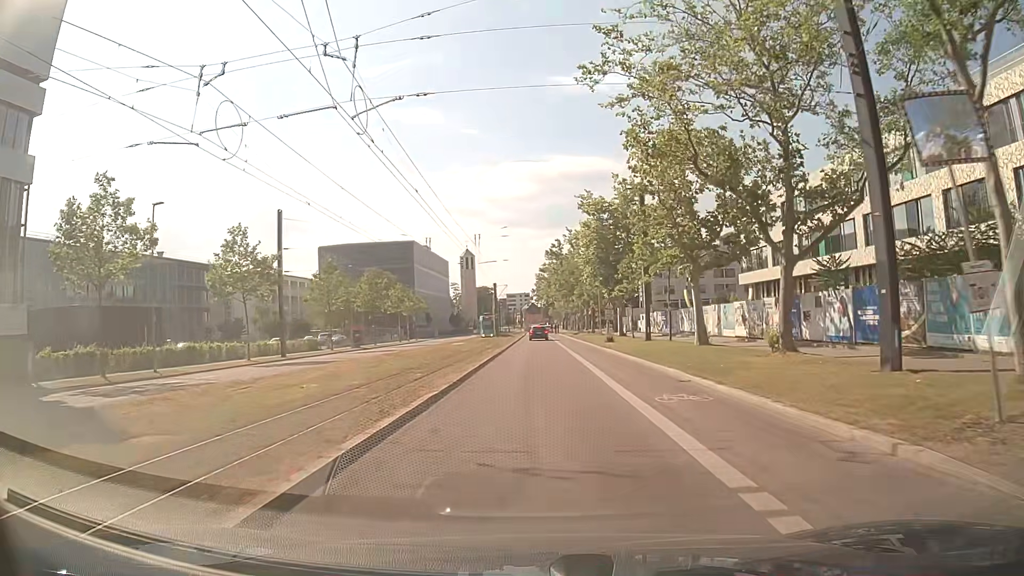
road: secondary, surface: asphalt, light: Day
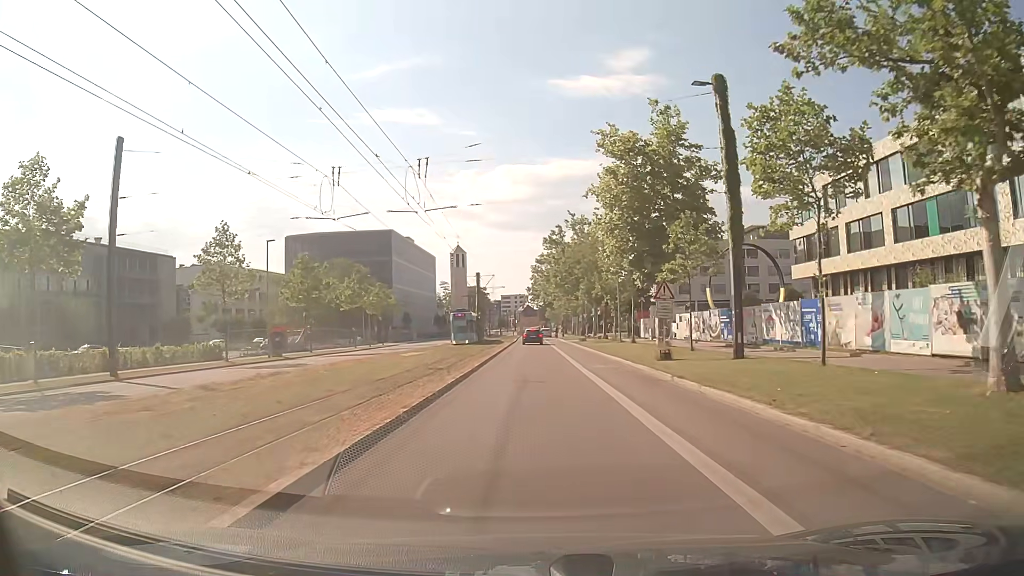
(0.0, +20.6) m; 0°
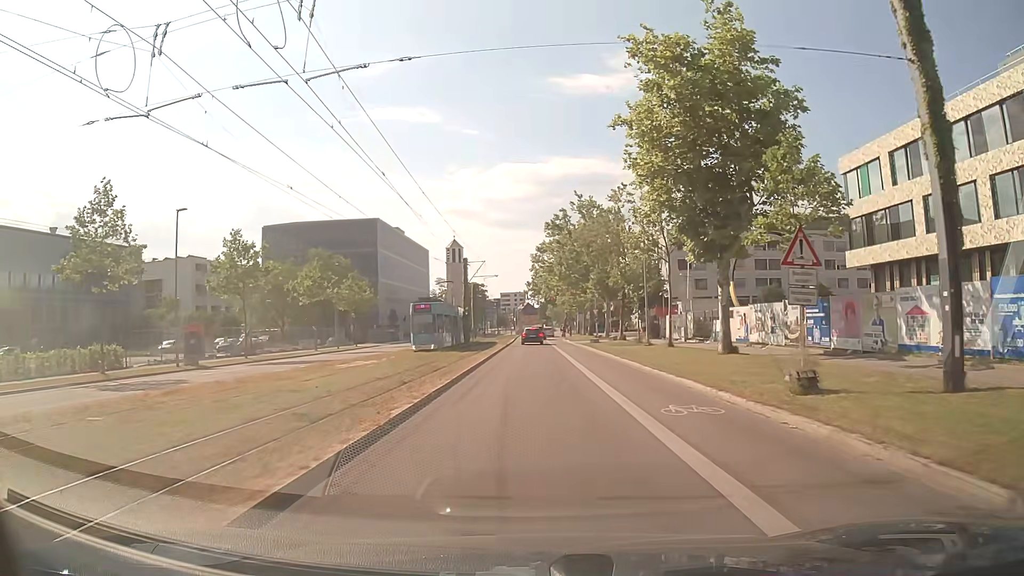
(0.0, +13.1) m; 0°
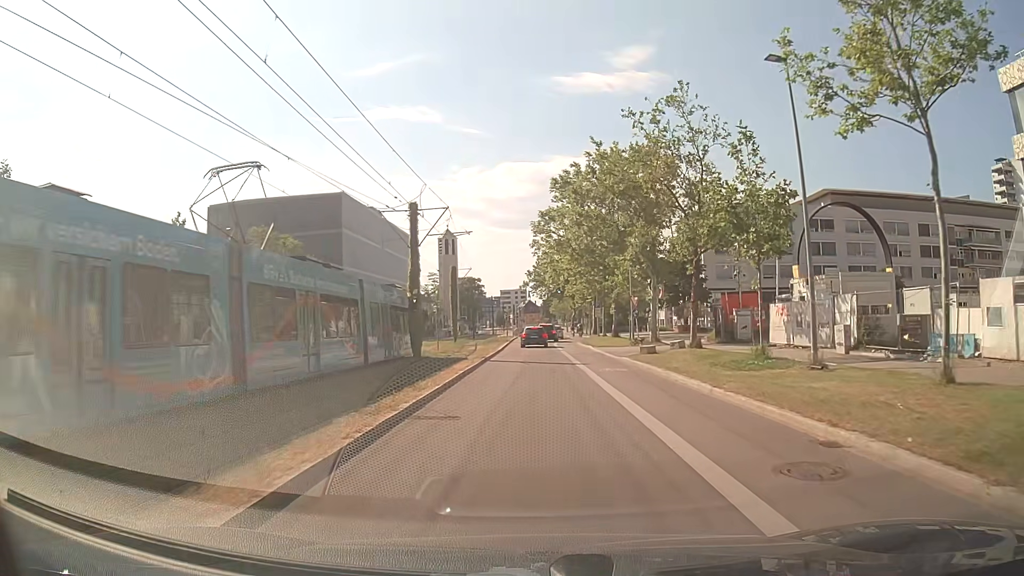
(-0.2, +24.7) m; 0°
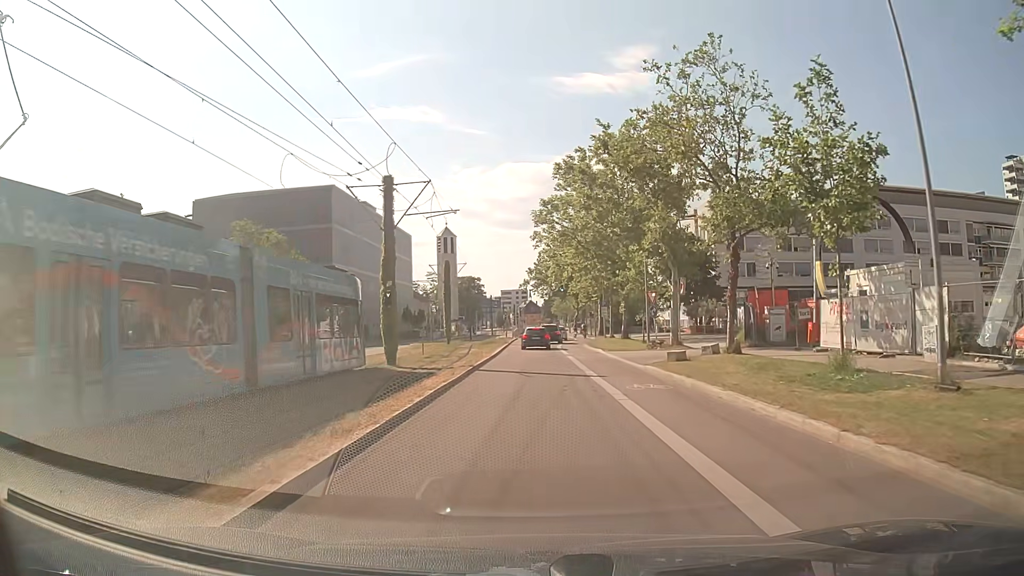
(0.0, +5.8) m; 0°
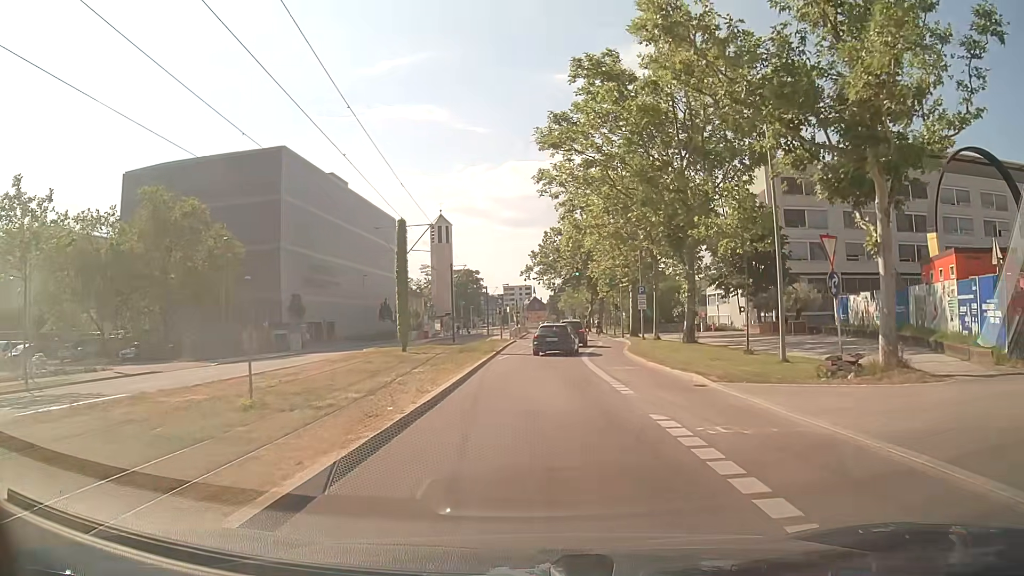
(-0.1, +21.6) m; -1°
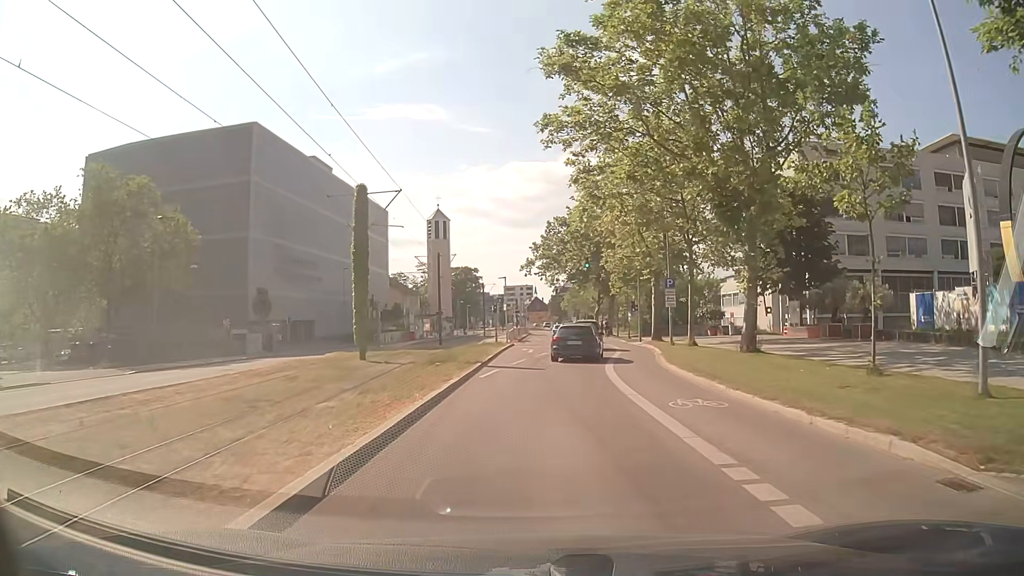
(0.0, +9.3) m; 0°
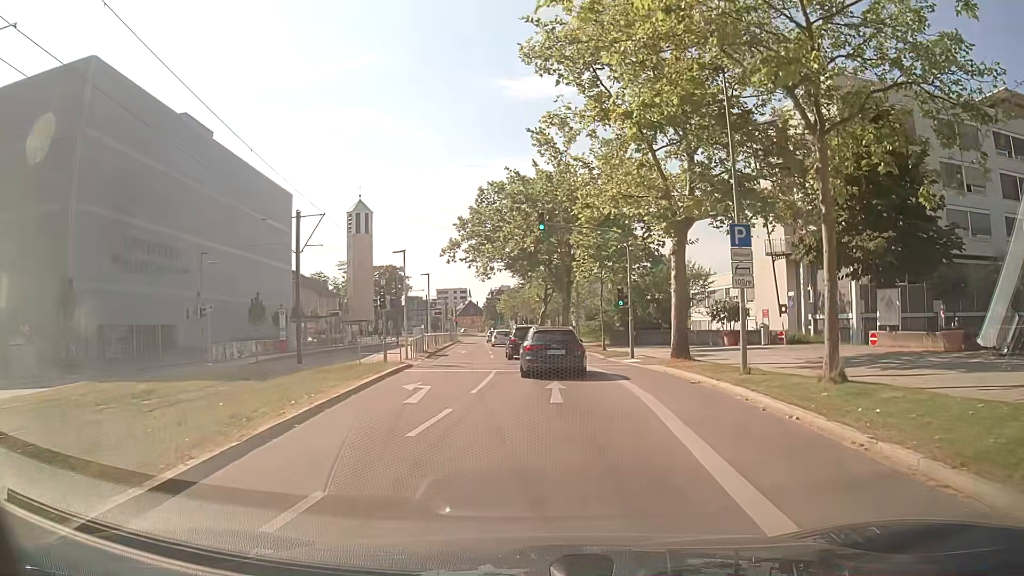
(+0.8, +21.2) m; +6°
(0, +10) (0, +20) (0, +30) (-1, +40) (-2, +50) (-3, +60) (-3, +70) (-4, +80) (-5, +90) (-6, +100) m
